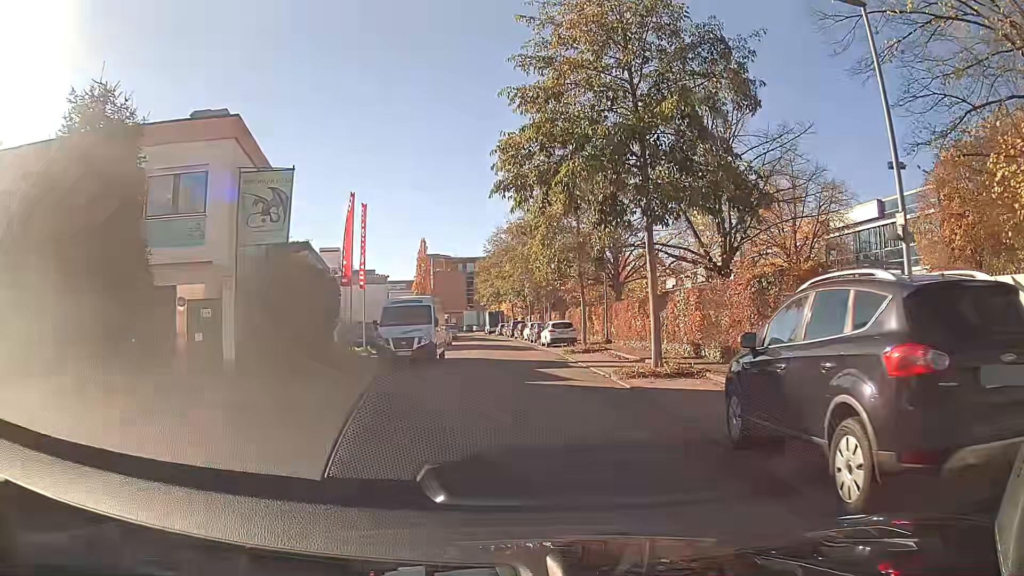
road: residential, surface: asphalt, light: Day
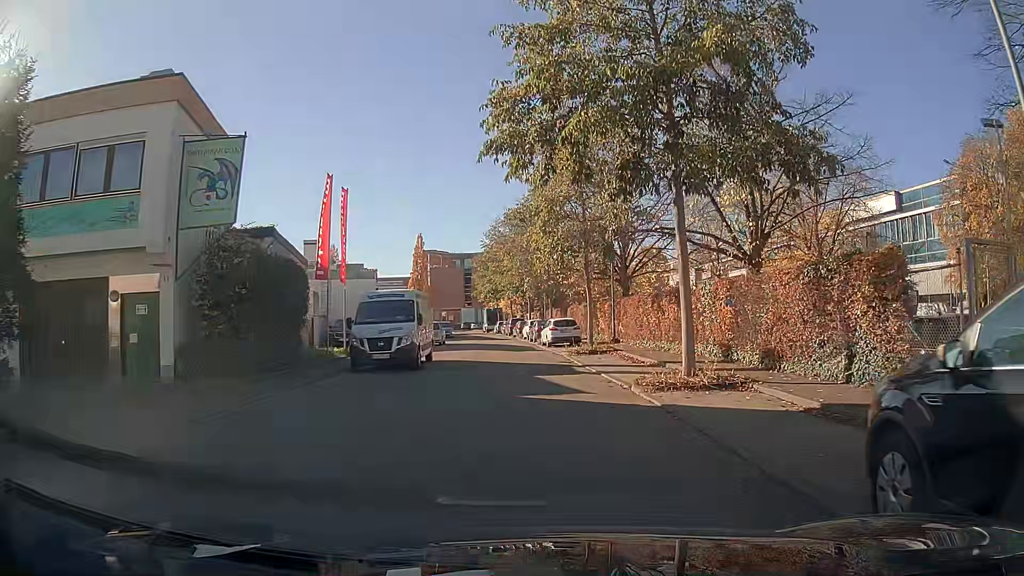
(0.0, +3.4) m; 0°
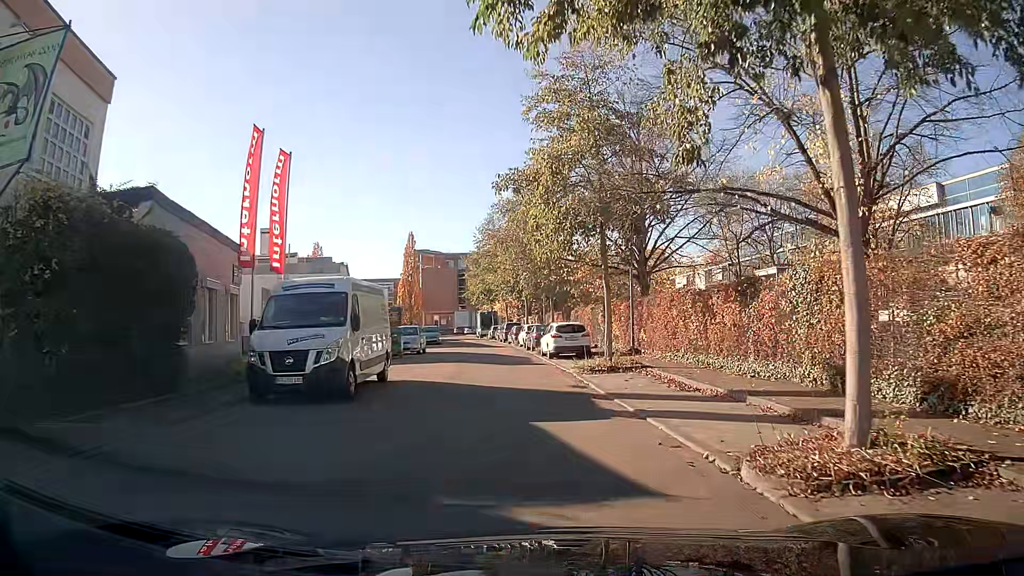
(-0.1, +7.1) m; -2°
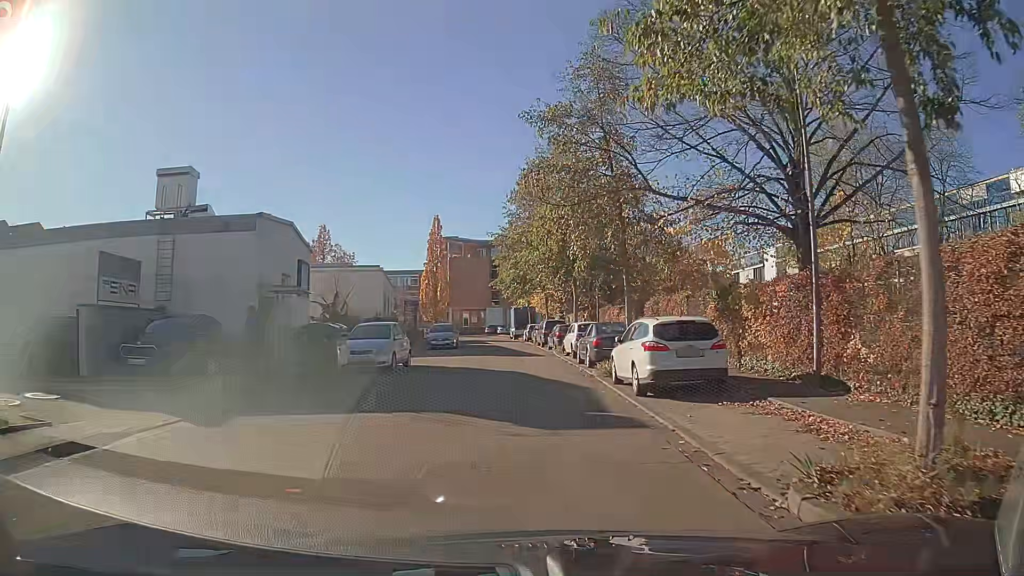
(-0.2, +14.9) m; -2°
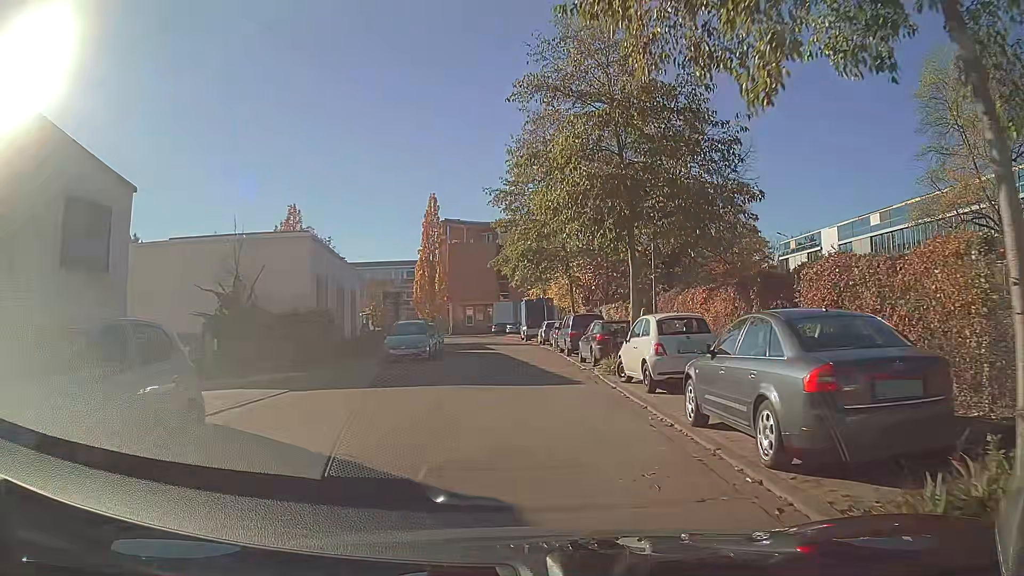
(-0.1, +15.2) m; -1°
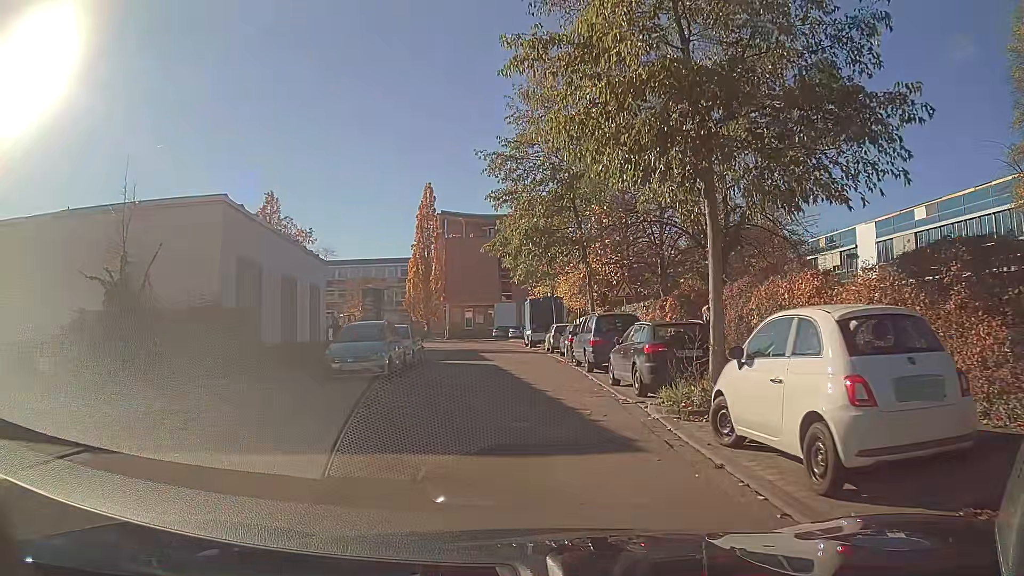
(-0.1, +7.8) m; -1°
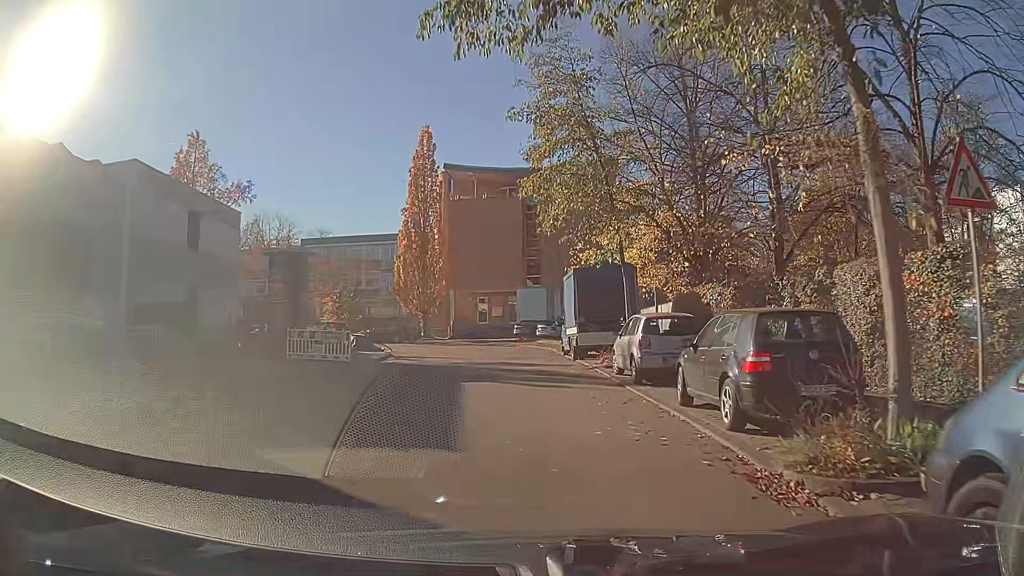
(-0.3, +19.8) m; -2°
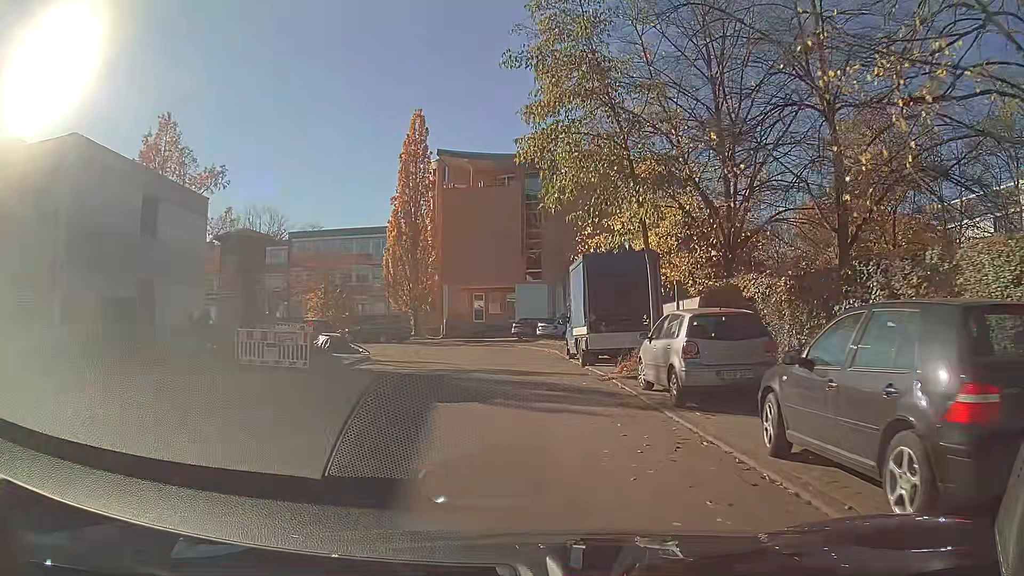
(0.0, +4.0) m; -1°
(0, +10) (0, +20) (-2, +30) (-8, +38) (-17, +41) (-27, +43) (-37, +45) (-46, +46) (-56, +47) (-66, +47) m
